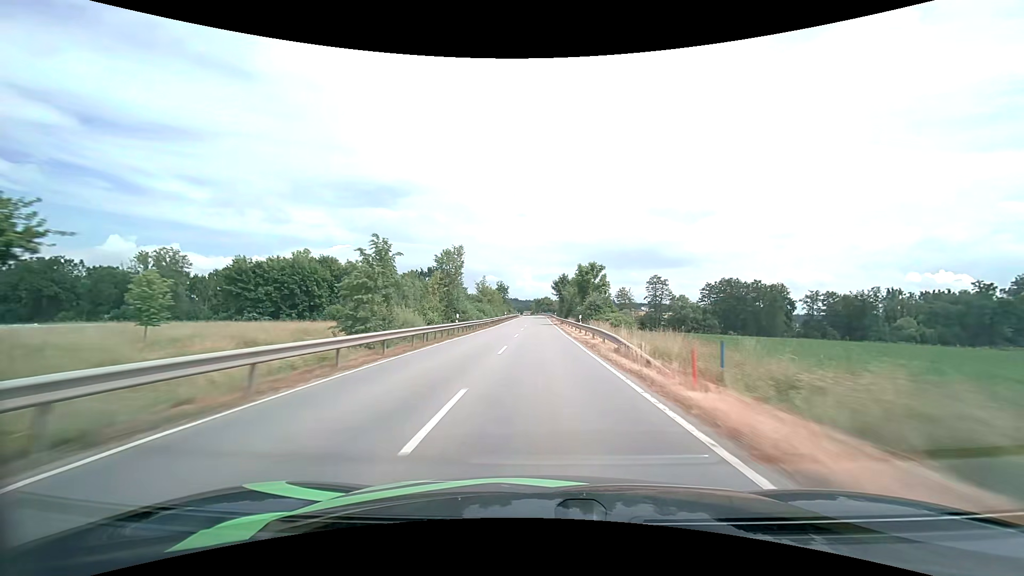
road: tertiary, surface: asphalt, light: Day
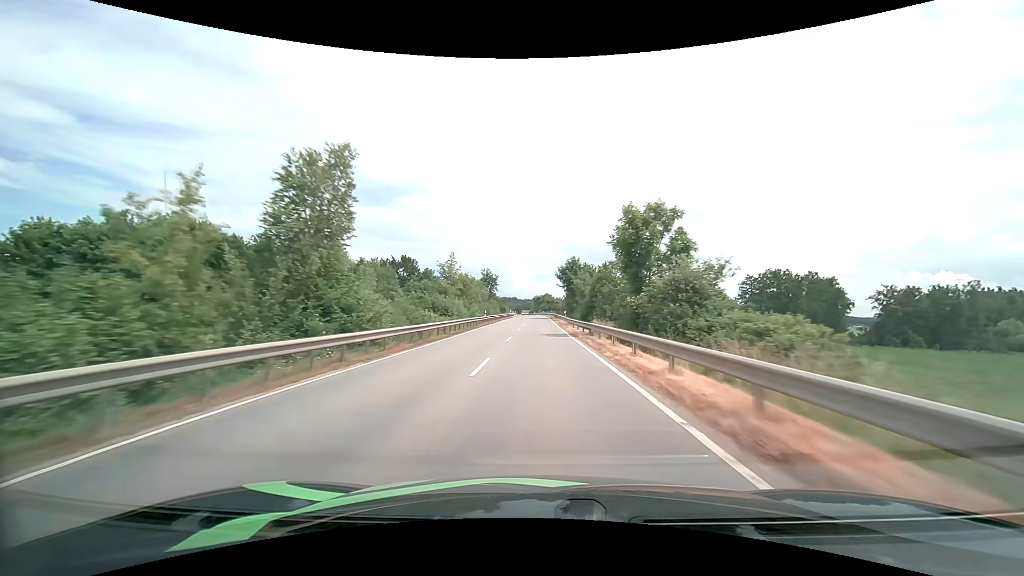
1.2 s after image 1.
(0.0, +30.9) m; 0°
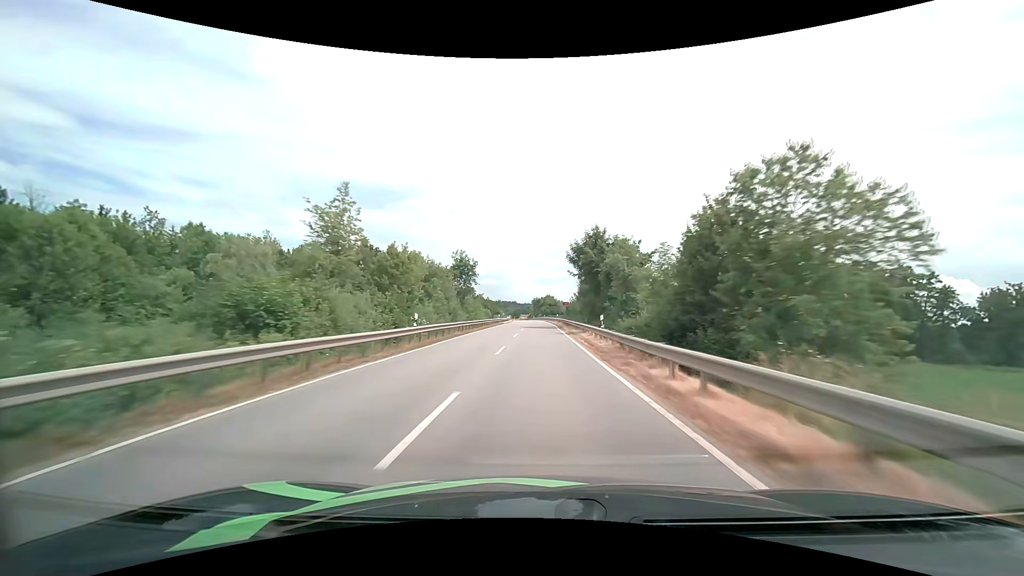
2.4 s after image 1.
(-0.1, +30.0) m; 0°
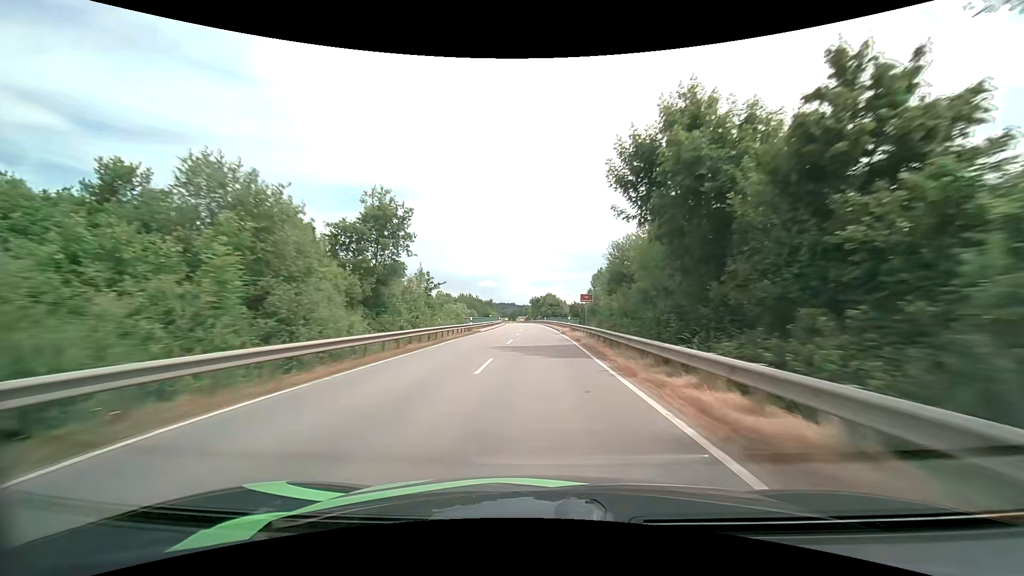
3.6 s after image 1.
(+0.1, +29.4) m; 0°
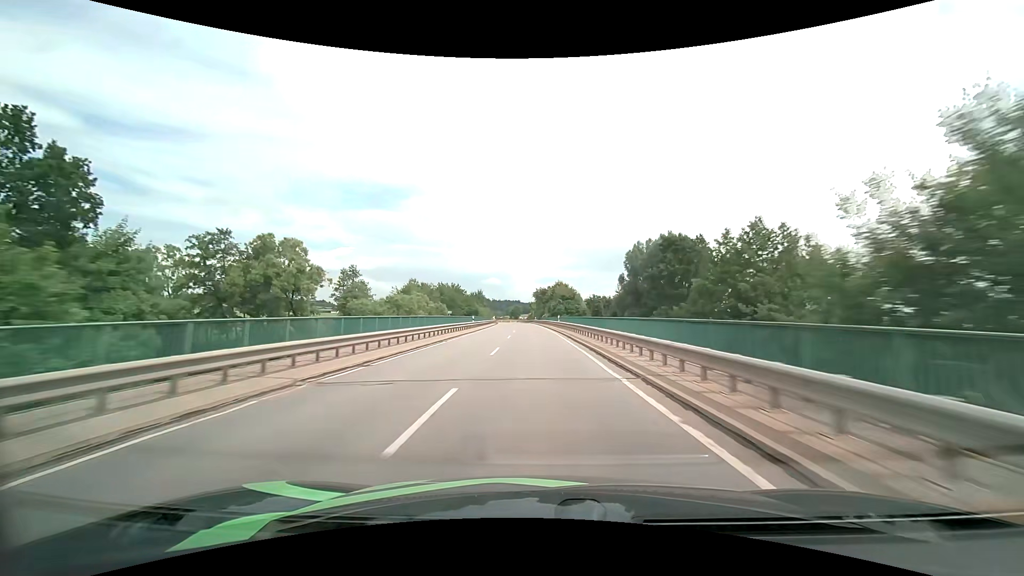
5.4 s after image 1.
(-0.1, +43.1) m; -1°
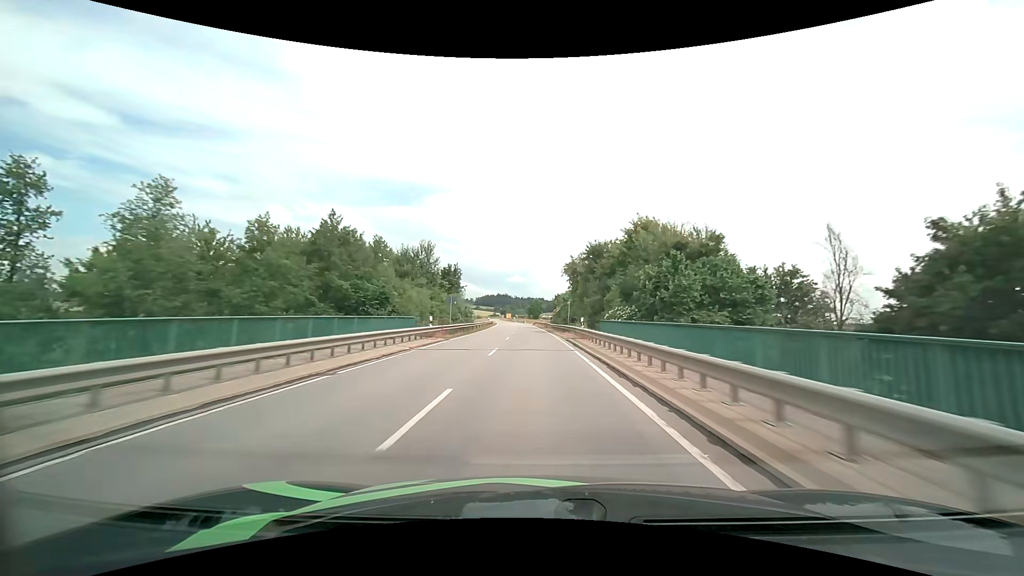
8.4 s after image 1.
(-1.4, +72.6) m; -3°
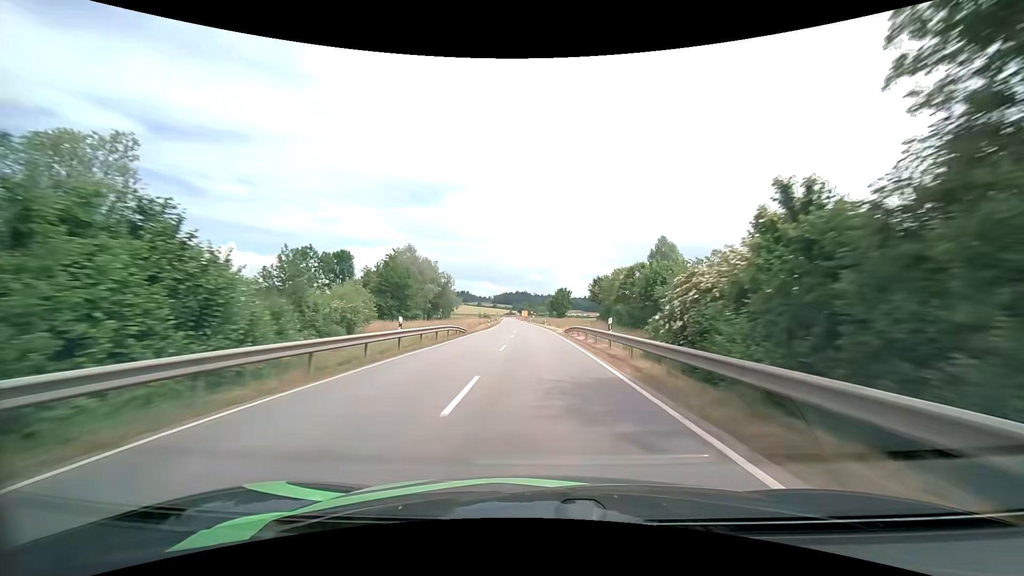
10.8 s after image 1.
(-1.4, +59.3) m; -2°
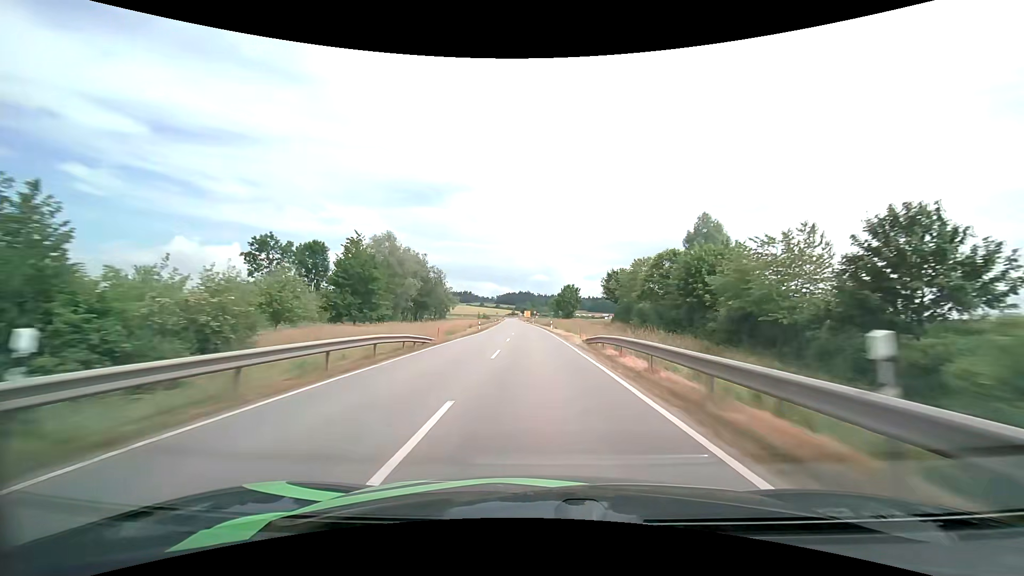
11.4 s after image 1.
(-0.1, +14.9) m; 0°
(0, +10) (0, +20) (0, +30) (-1, +40) (-1, +50) (-1, +60) (-2, +70) (-2, +80) (-3, +90) (-3, +100) m
